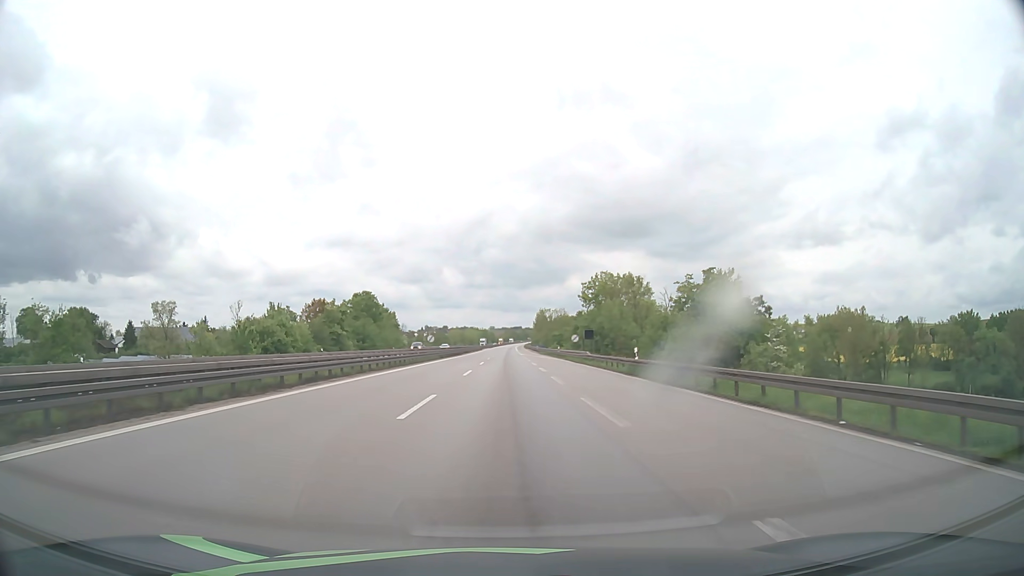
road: motorway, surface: asphalt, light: Day
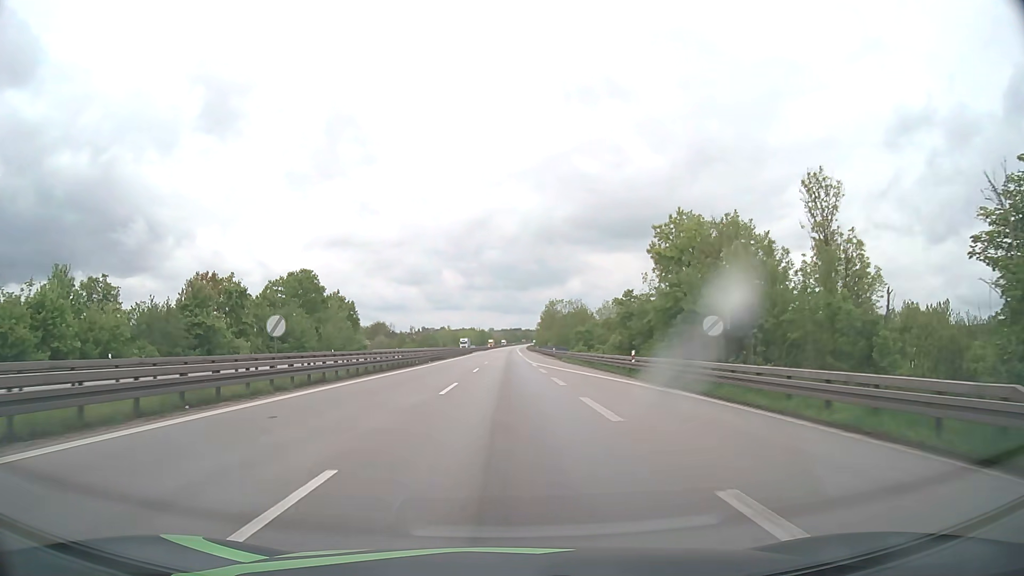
(0.0, +47.6) m; 0°
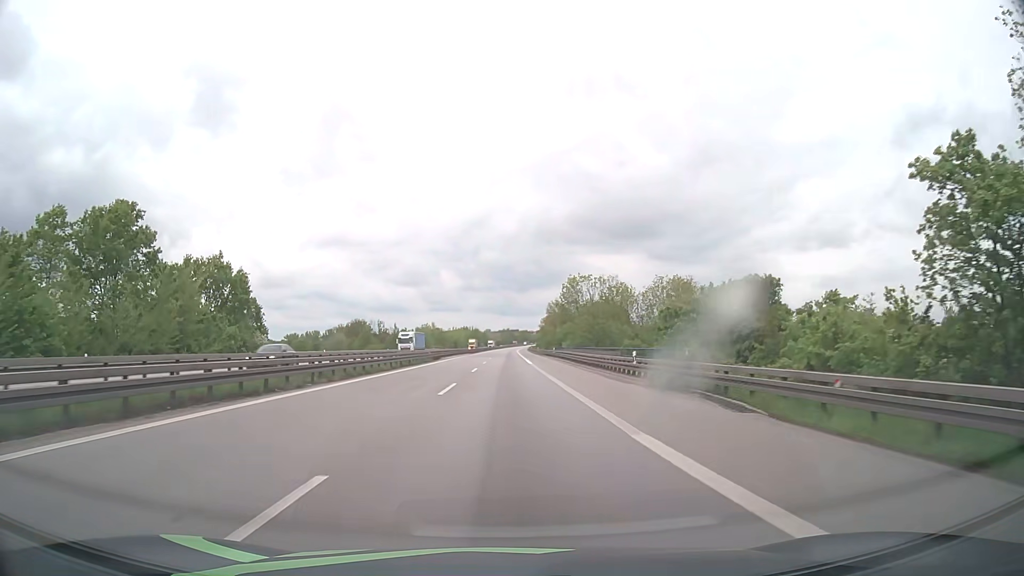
(+0.1, +55.1) m; 0°
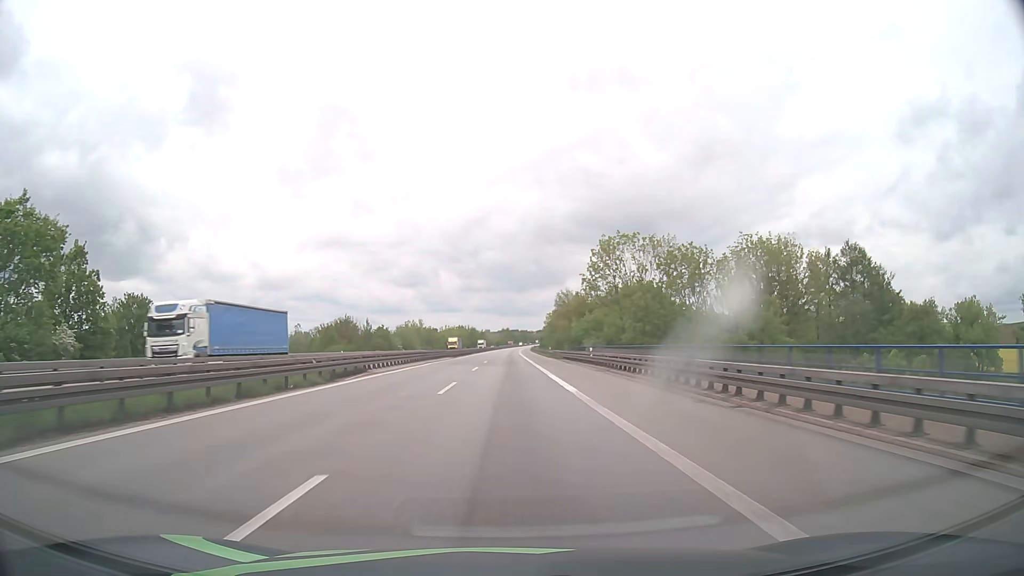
(-0.1, +36.6) m; 0°
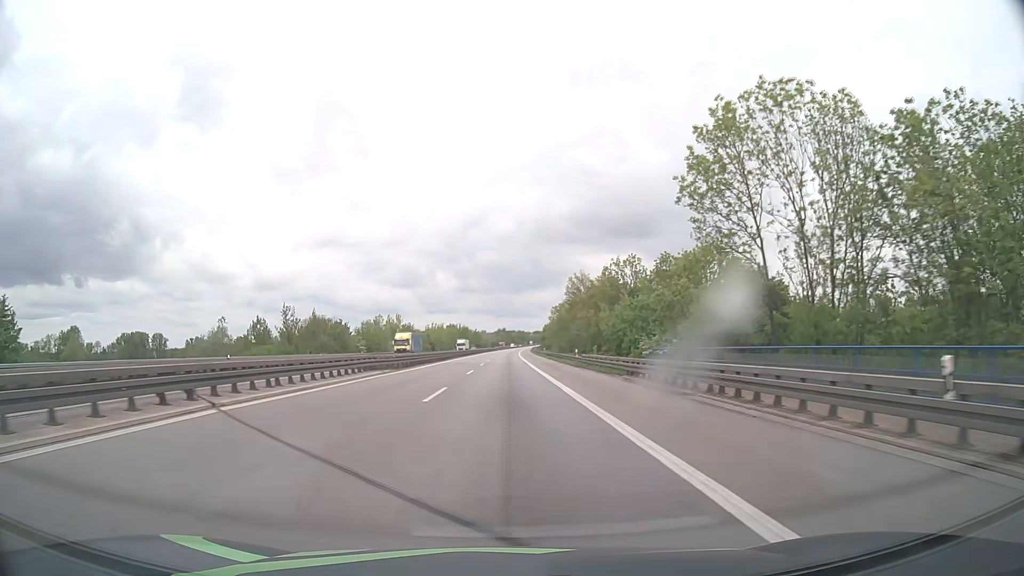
(+0.1, +39.0) m; 0°
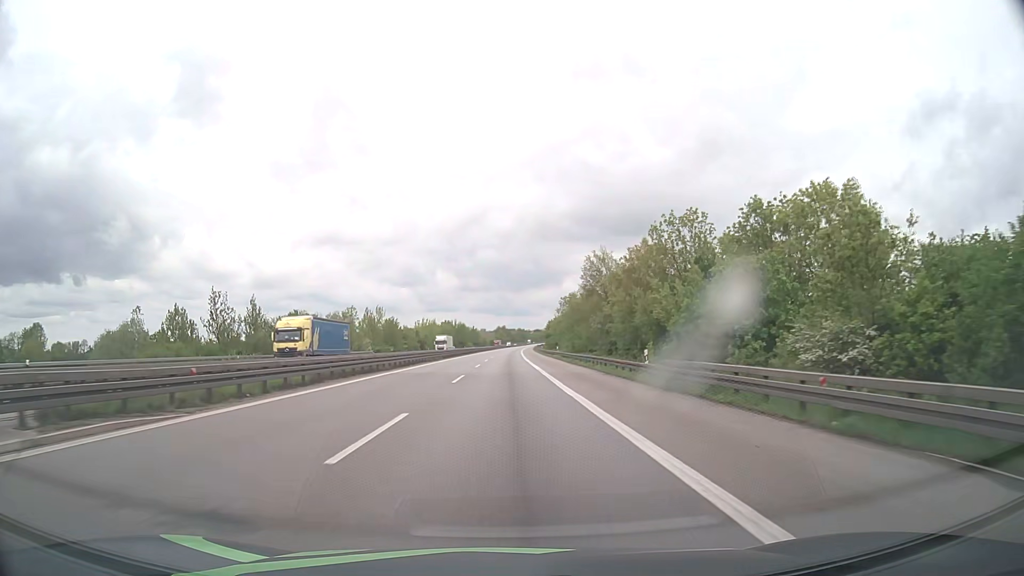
(0.0, +27.3) m; 0°
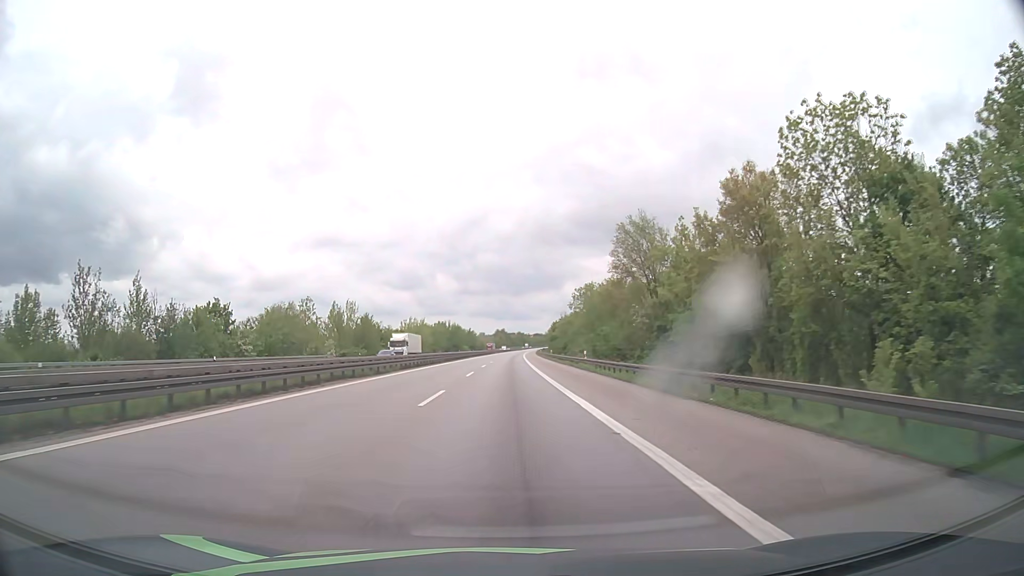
(0.0, +28.3) m; 0°
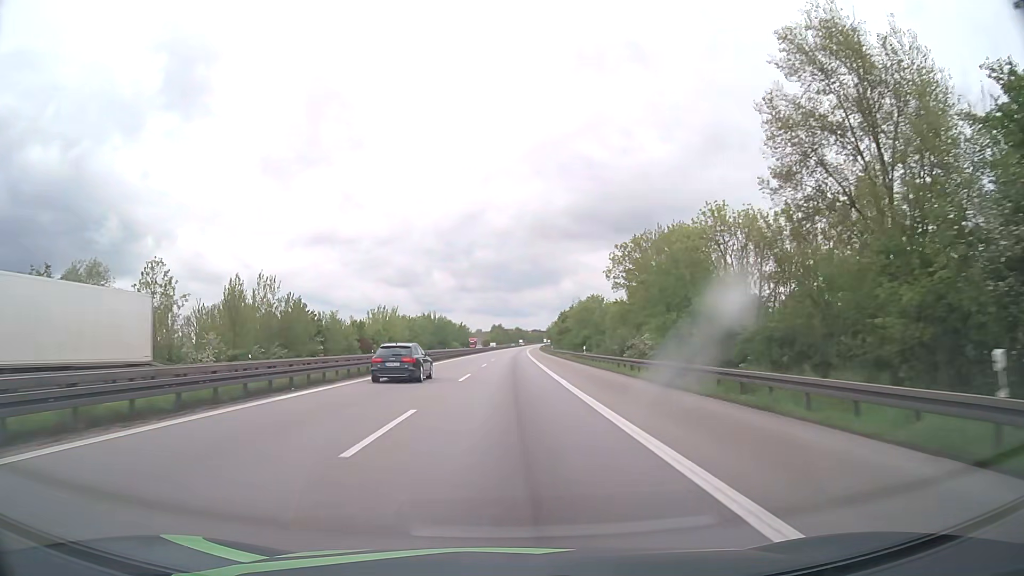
(0.0, +44.2) m; 0°
(0, +10) (0, +20) (0, +30) (0, +40) (0, +50) (0, +60) (+1, +70) (+1, +80) (+1, +90) (+1, +100) m
